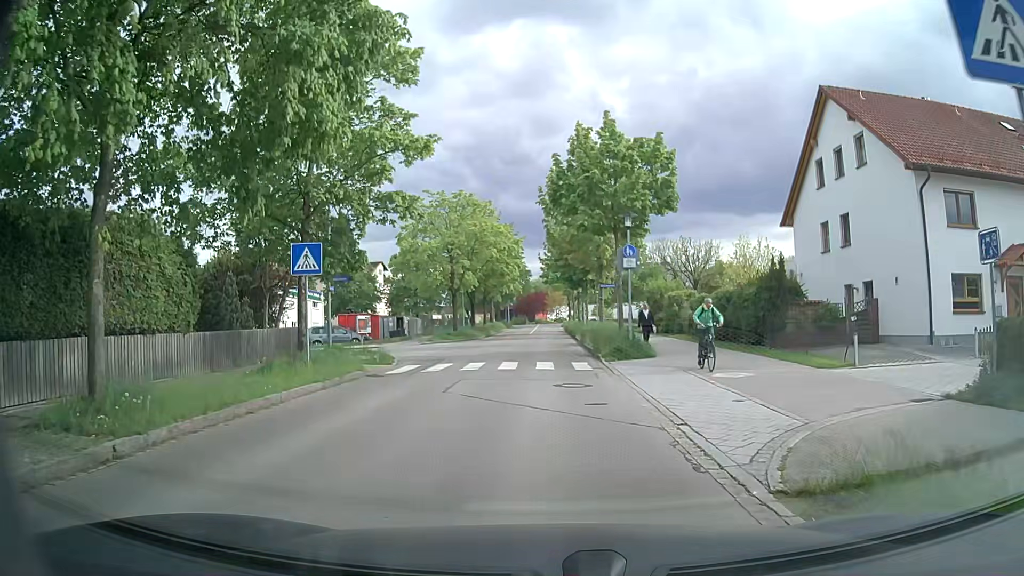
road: residential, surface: asphalt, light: Day
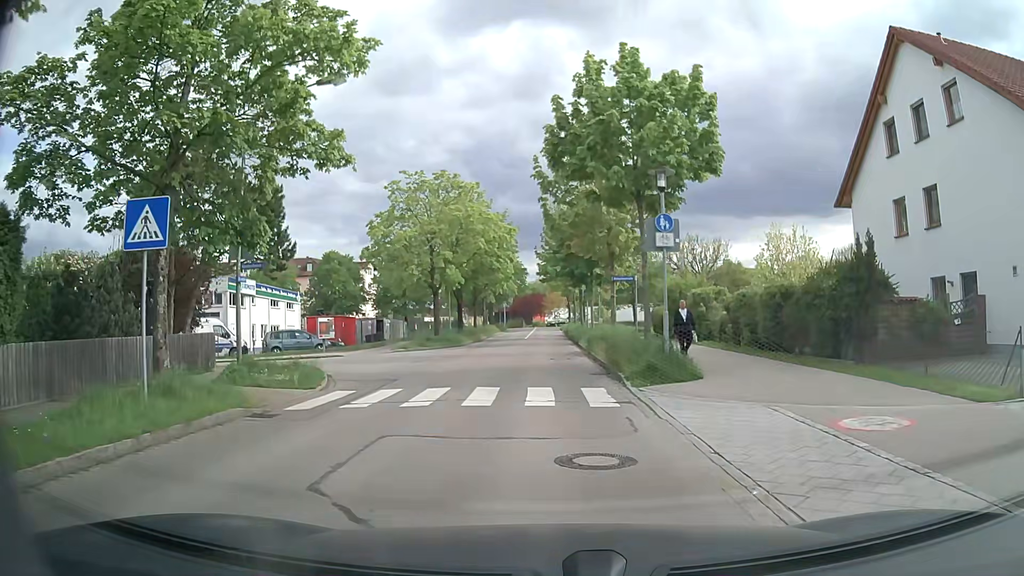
(0.0, +7.0) m; 0°
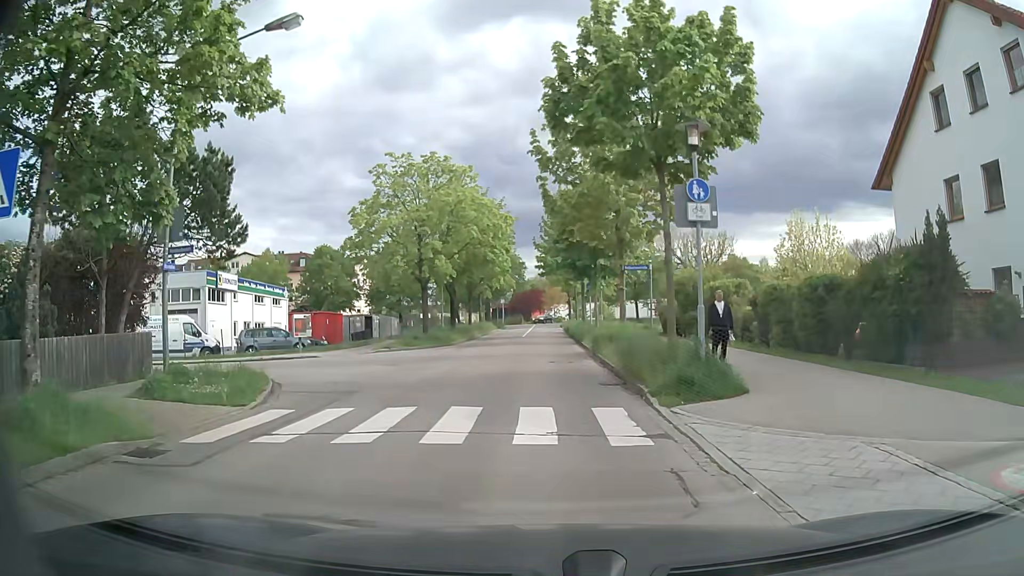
(0.0, +3.5) m; 0°
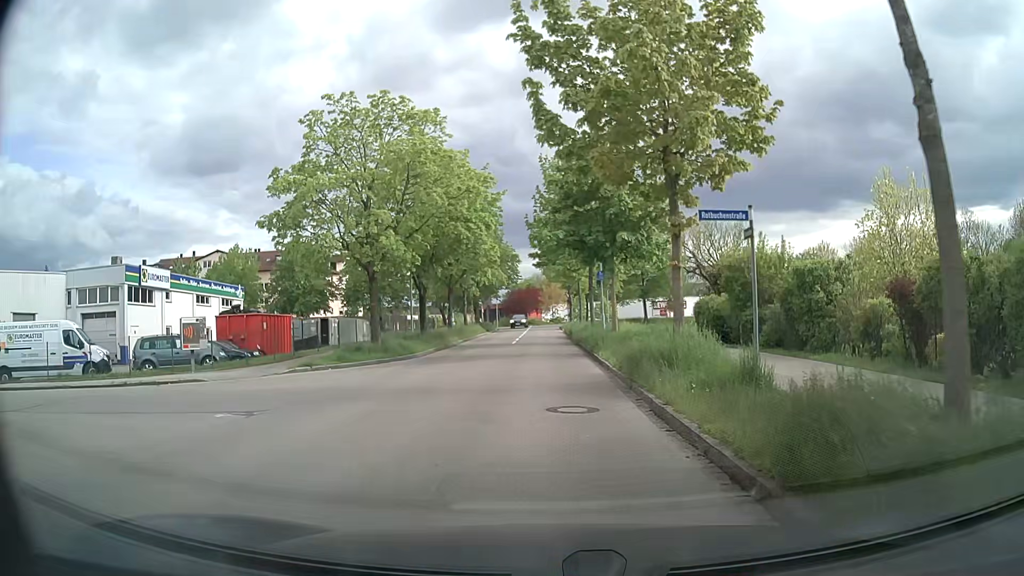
(0.0, +10.3) m; -1°
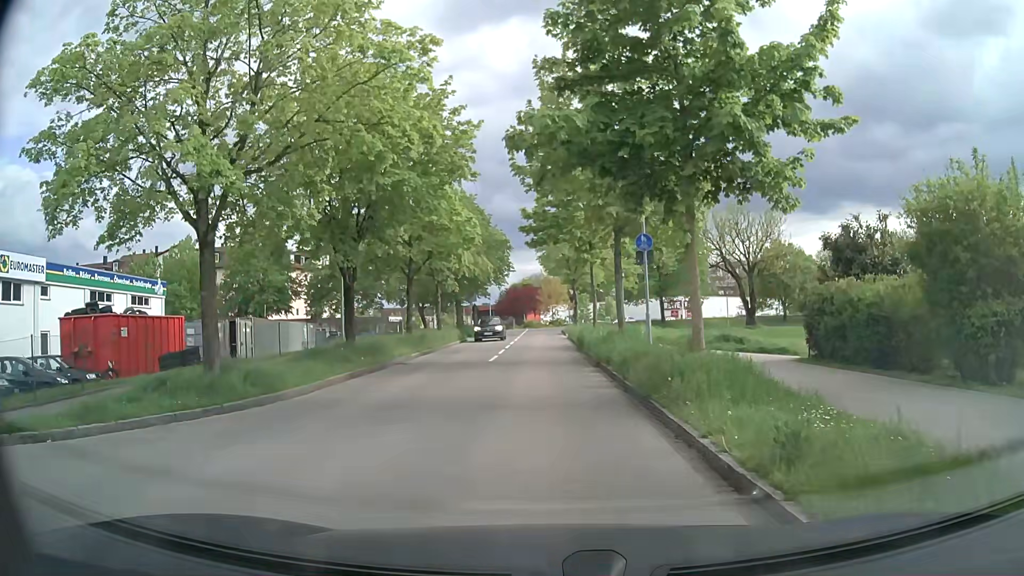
(+0.2, +13.3) m; 0°
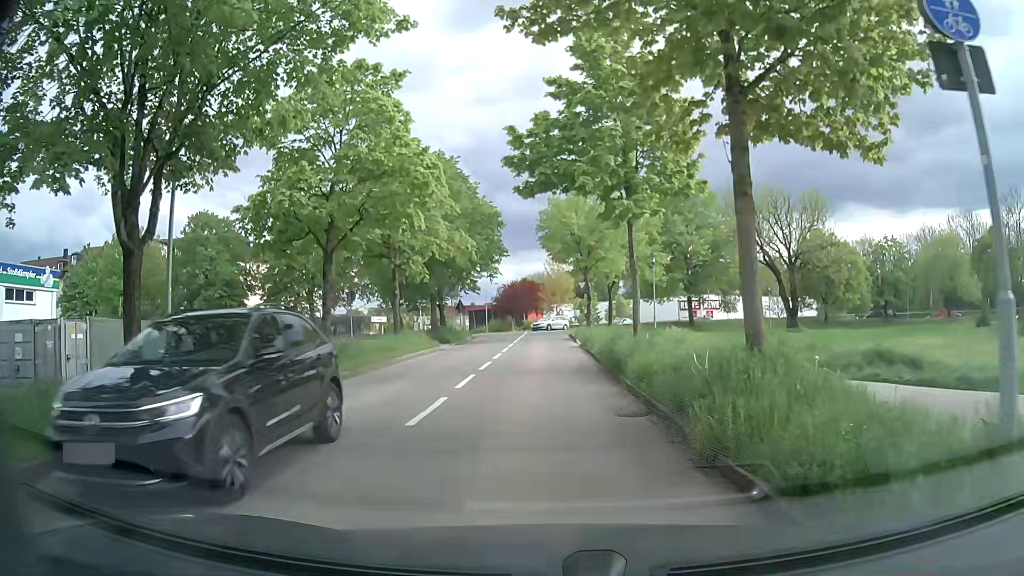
(+0.1, +12.9) m; +1°
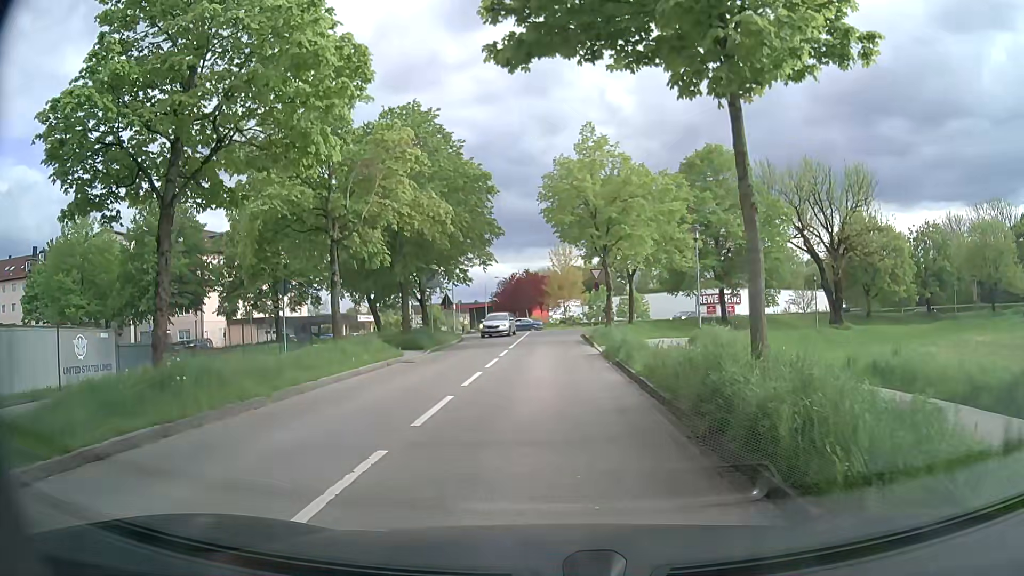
(-0.1, +9.4) m; -1°
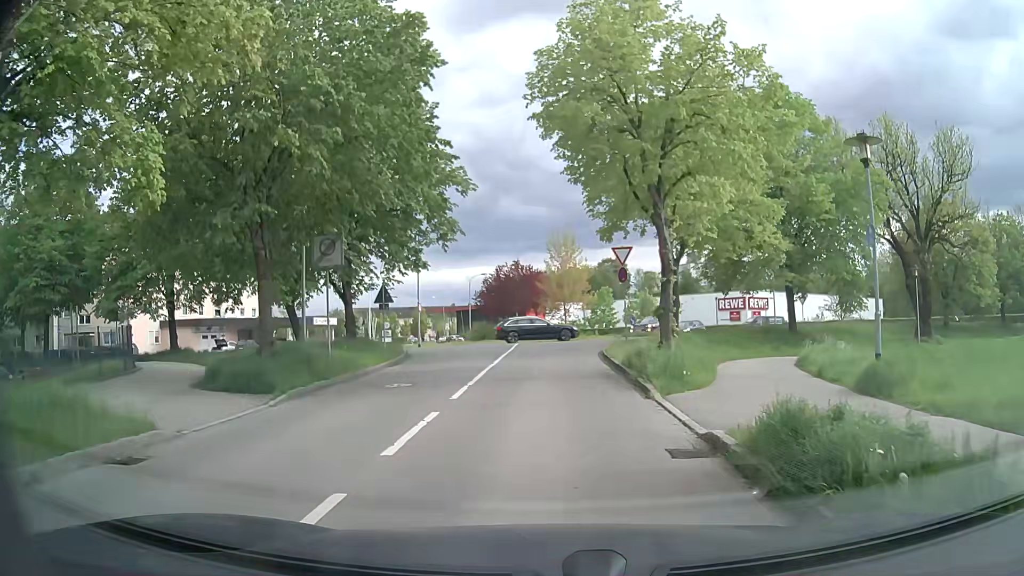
(0.0, +15.2) m; 0°
(0, +10) (0, +20) (+1, +30) (+6, +39) (+14, +45) (+21, +51) (+26, +60) (+26, +69) (+20, +77) (+12, +83) m
